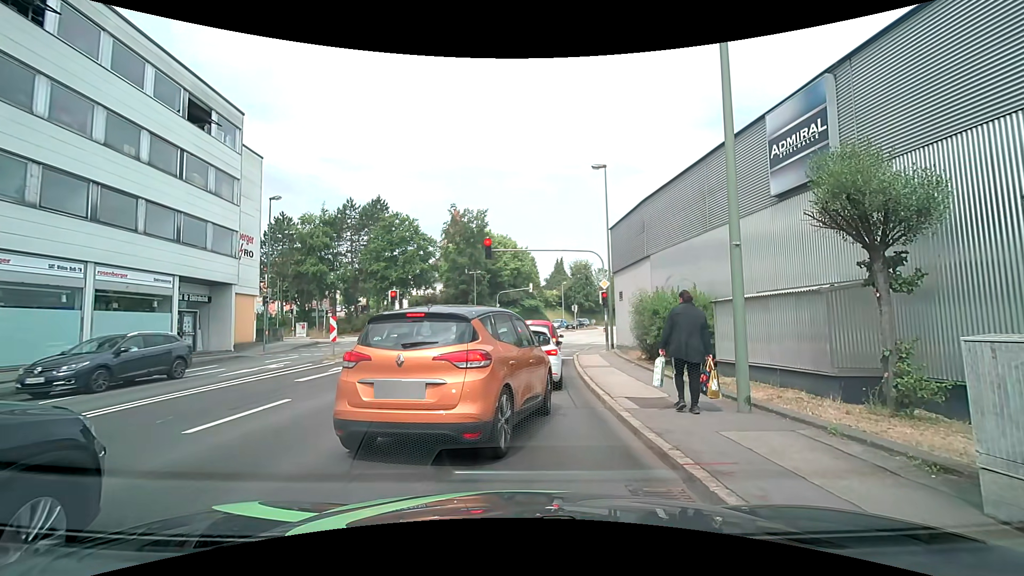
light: Day
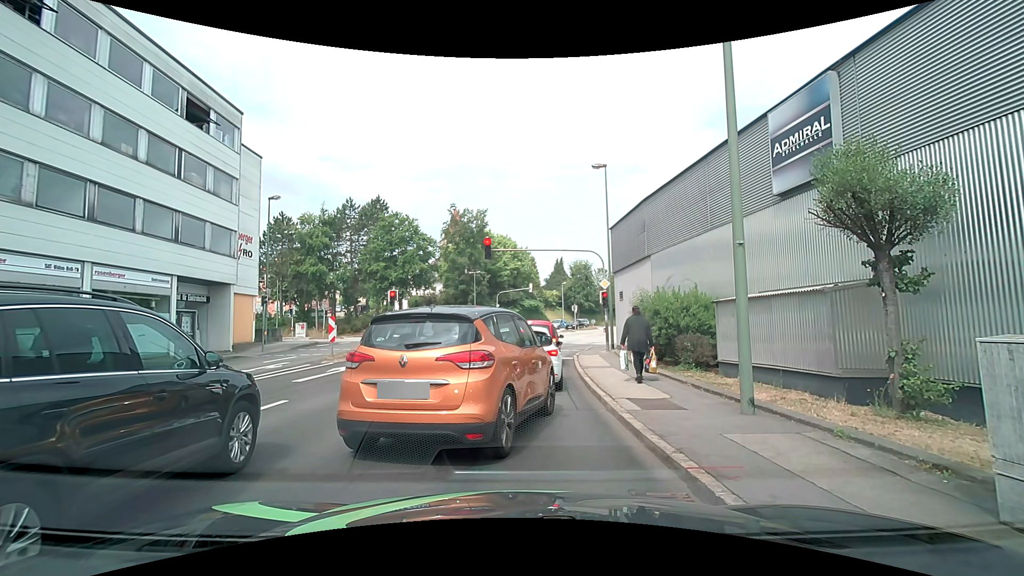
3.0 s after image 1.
(0.0, +0.2) m; 0°
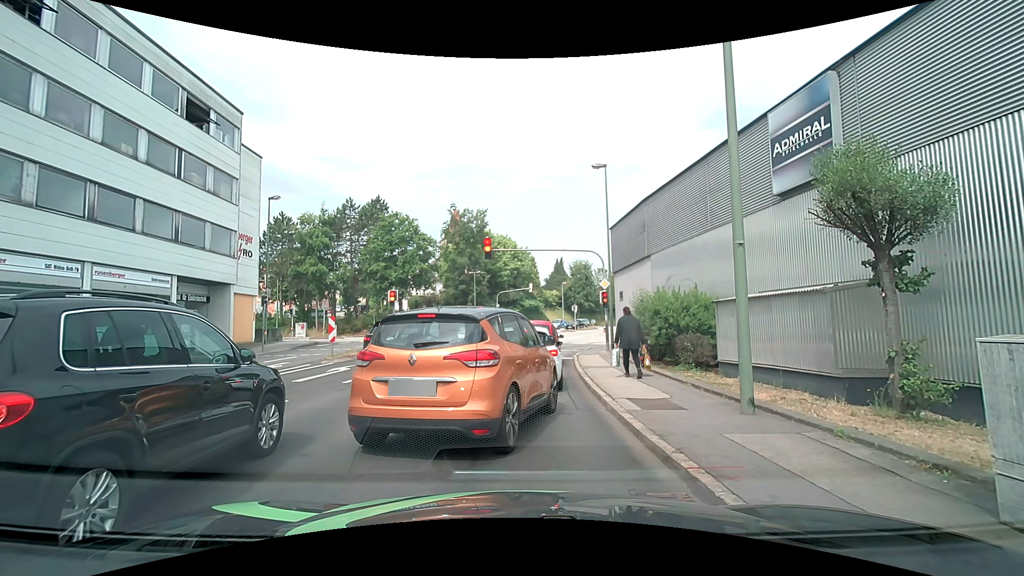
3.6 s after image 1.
(0.0, 0.0) m; 0°
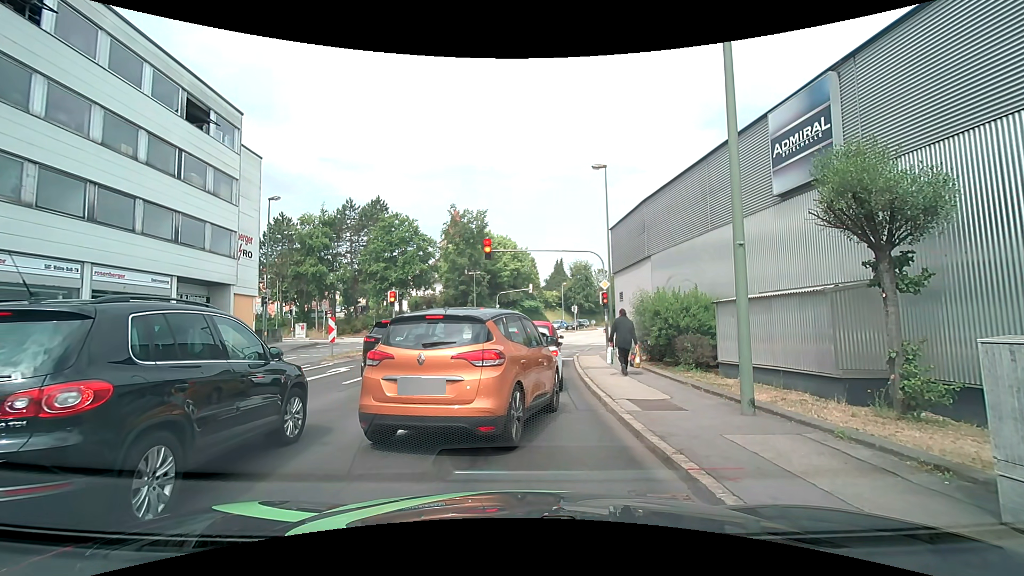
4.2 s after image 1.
(0.0, 0.0) m; 0°
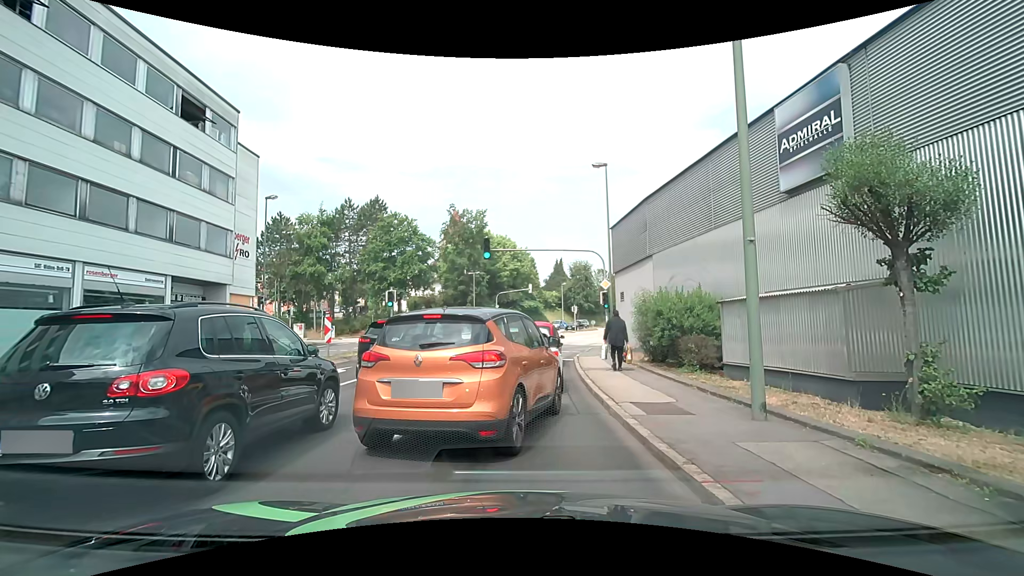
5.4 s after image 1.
(0.0, +0.3) m; 0°
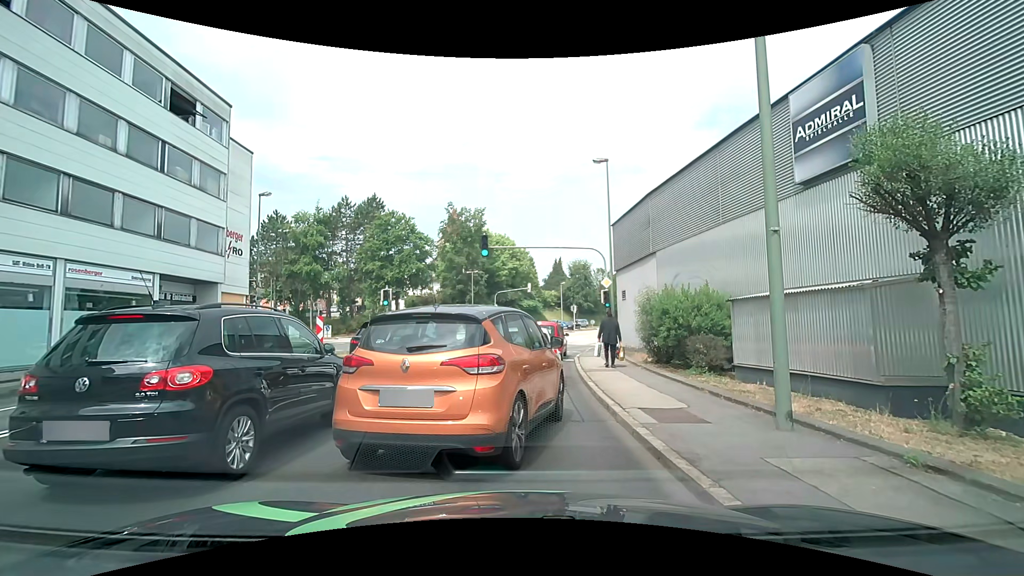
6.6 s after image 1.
(0.0, +0.6) m; 0°
